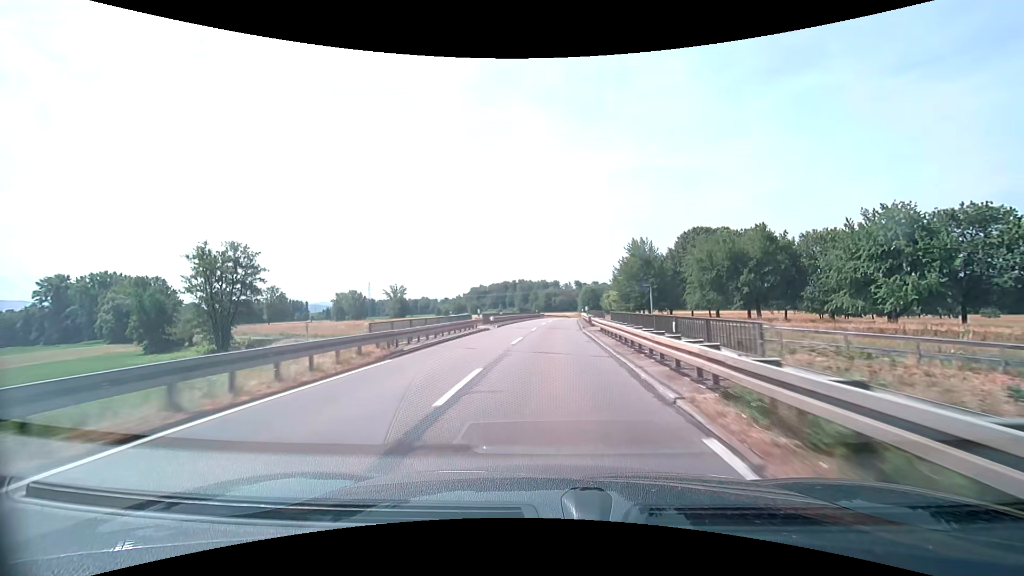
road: secondary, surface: asphalt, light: Day
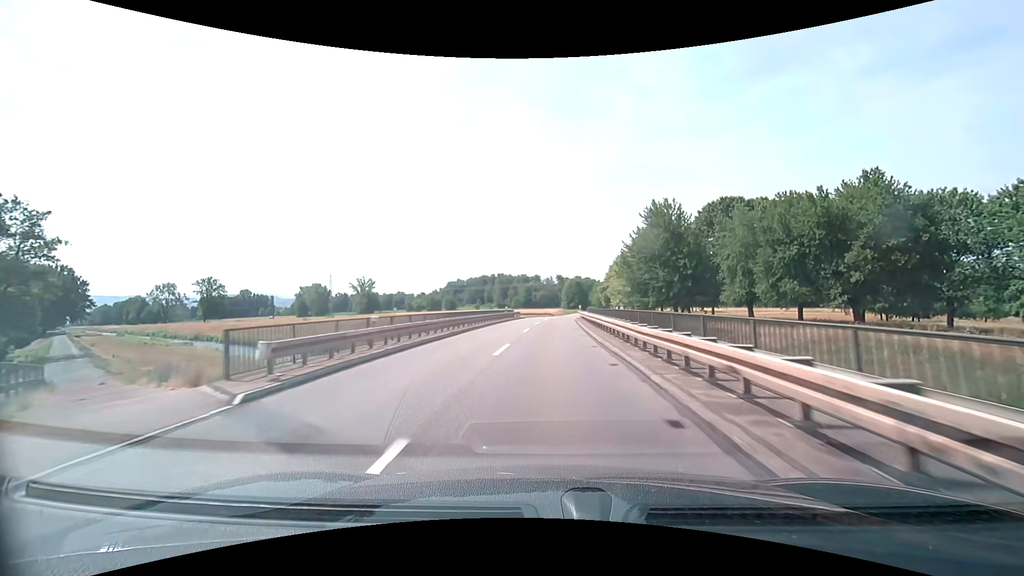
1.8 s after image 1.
(+0.5, +29.5) m; +2°
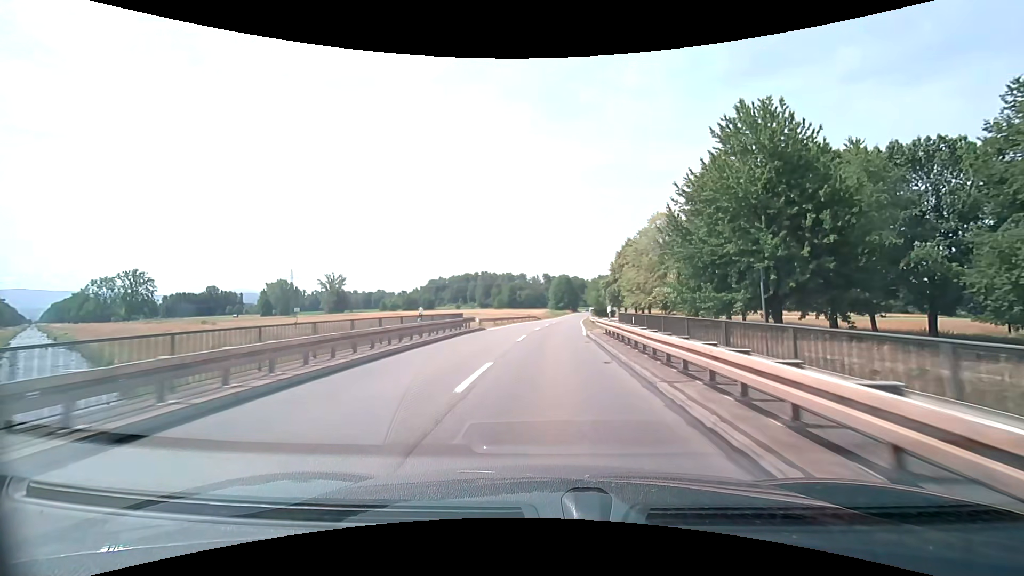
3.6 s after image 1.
(+0.3, +29.3) m; +1°
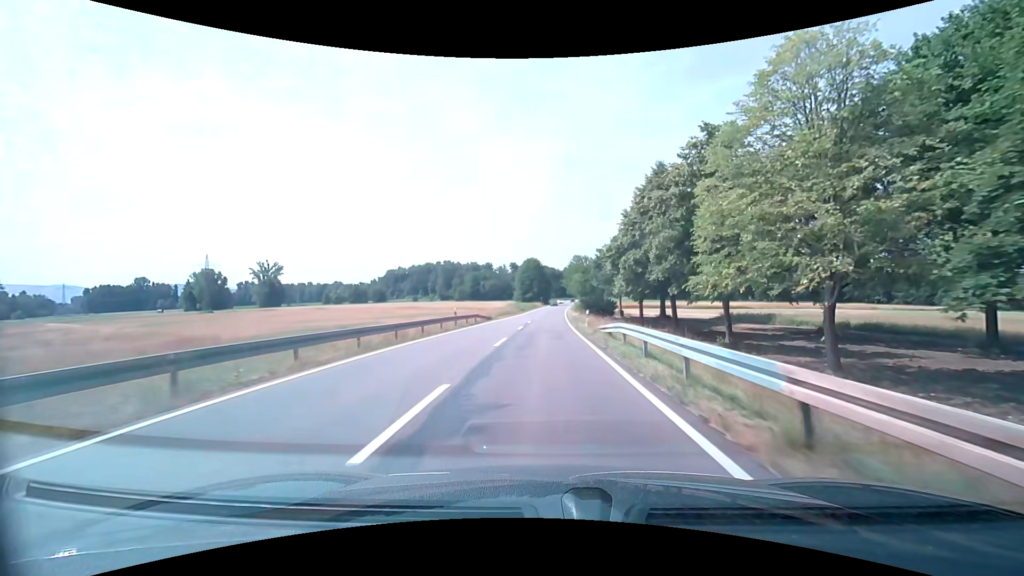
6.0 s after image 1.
(+1.2, +39.5) m; +3°
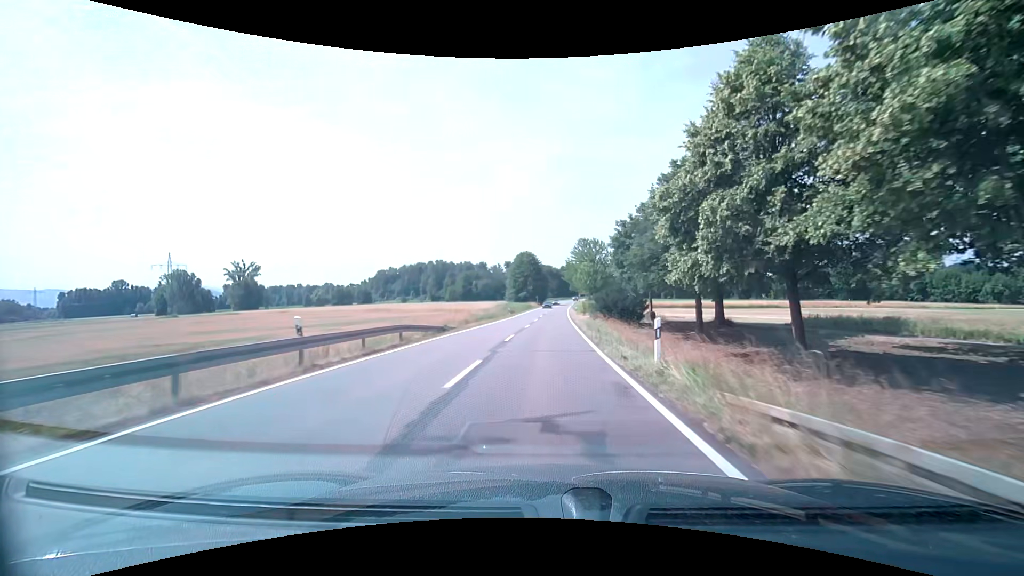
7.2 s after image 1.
(+0.1, +20.1) m; 0°
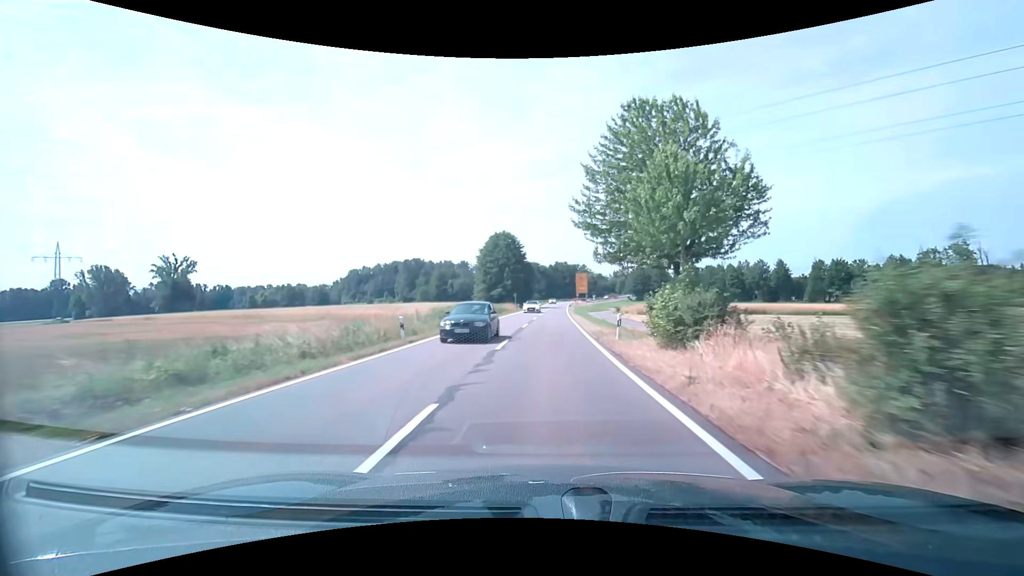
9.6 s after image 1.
(+0.6, +41.0) m; +2°
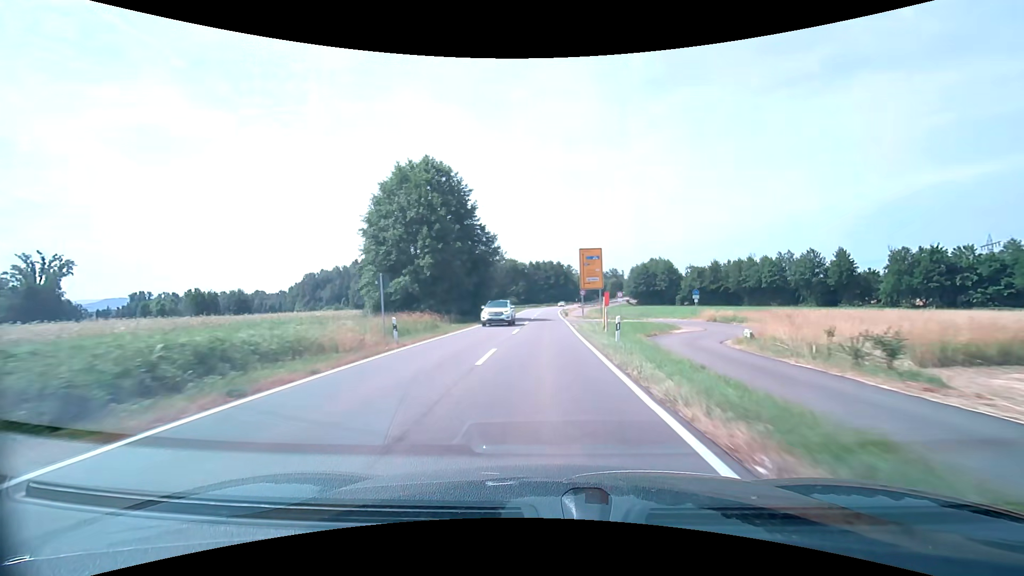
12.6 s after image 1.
(+1.0, +52.0) m; +2°
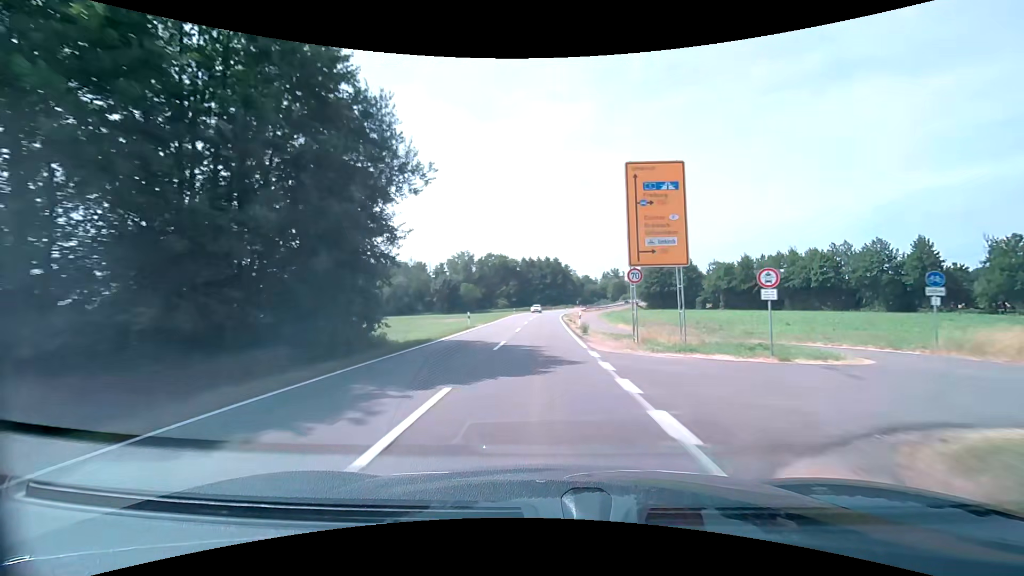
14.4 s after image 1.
(+0.2, +31.2) m; 0°
(0, +10) (0, +20) (0, +30) (0, +40) (0, +50) (0, +60) (+1, +70) (+1, +80) (+2, +90) (+2, +100) m
